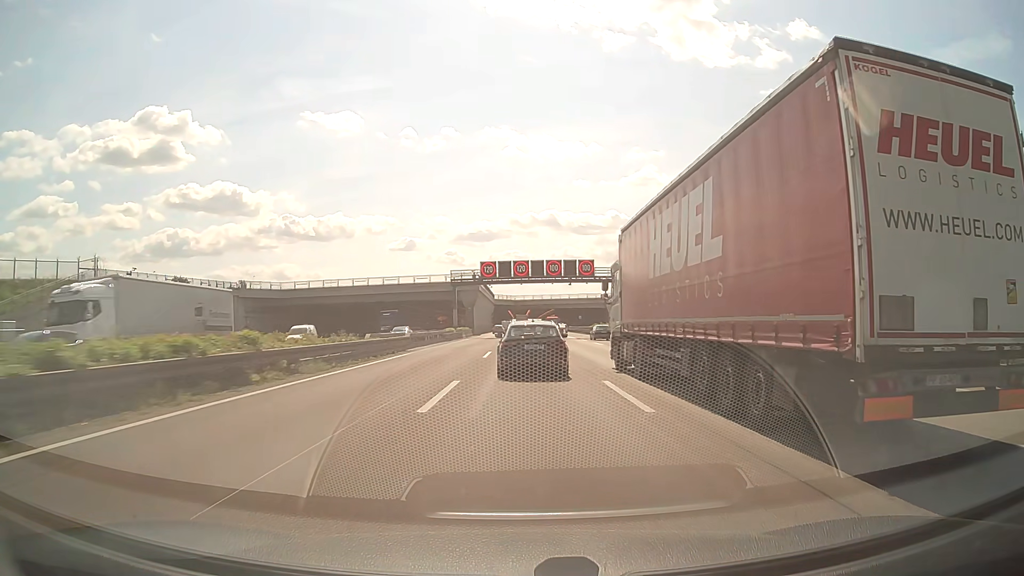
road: motorway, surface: asphalt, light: Day
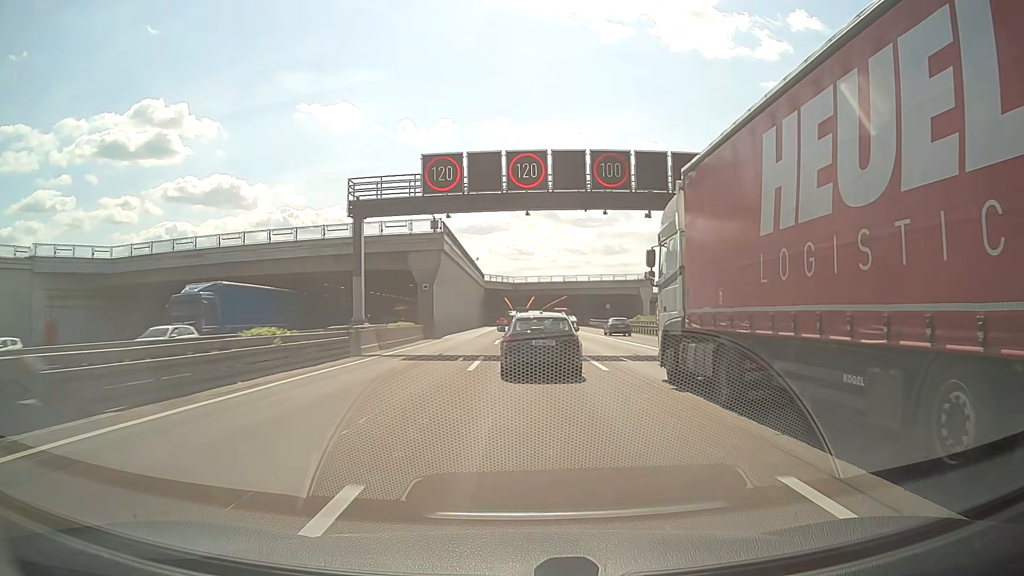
(0.0, +46.7) m; 0°
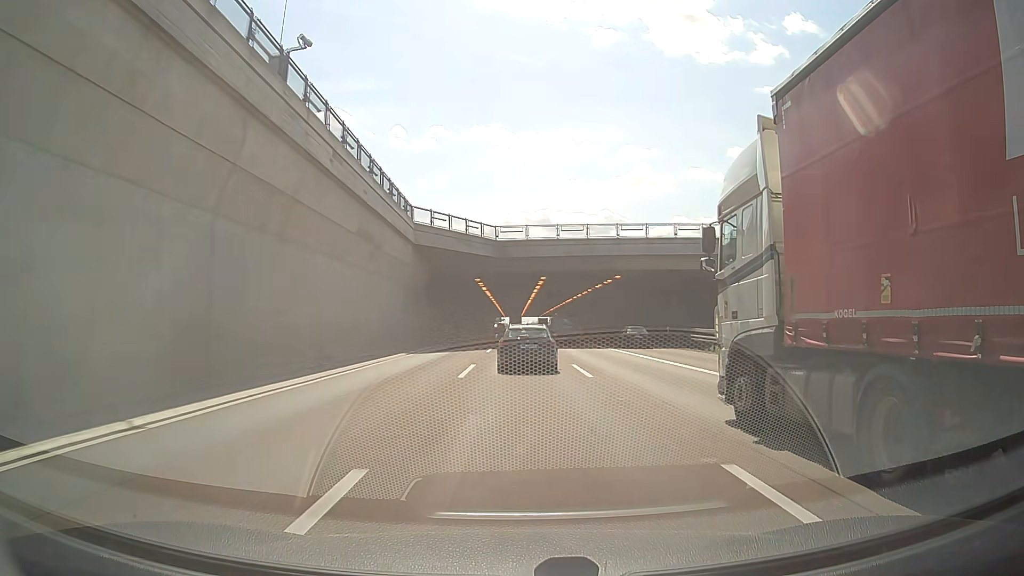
(+0.2, +70.5) m; 0°
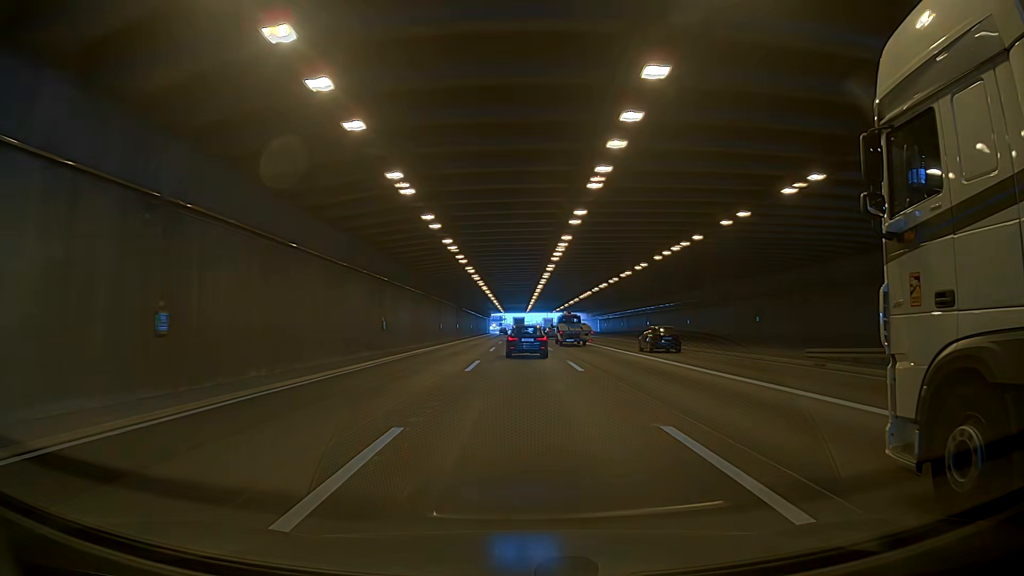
(-0.3, +69.5) m; -1°
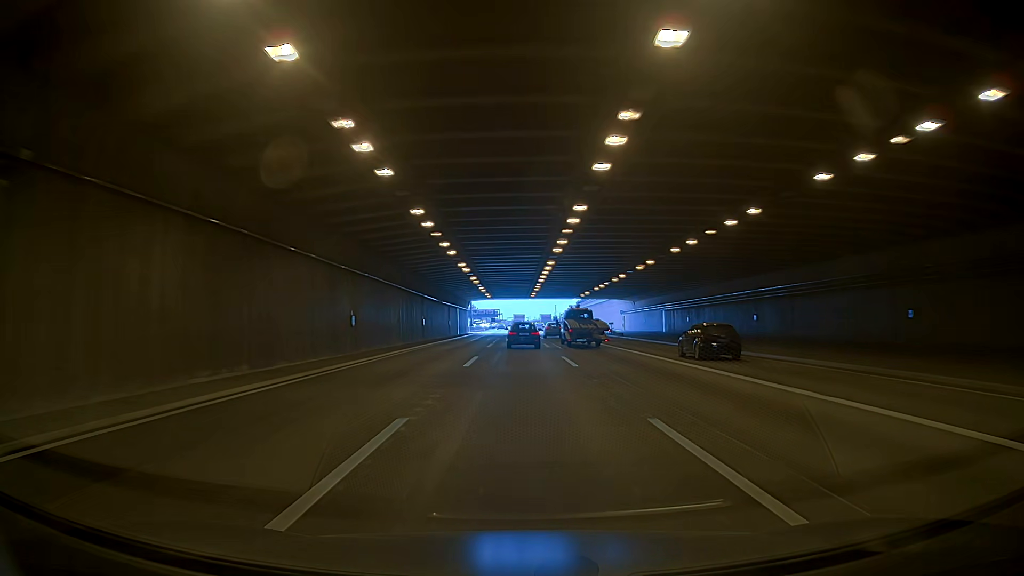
(-0.6, +71.5) m; 0°
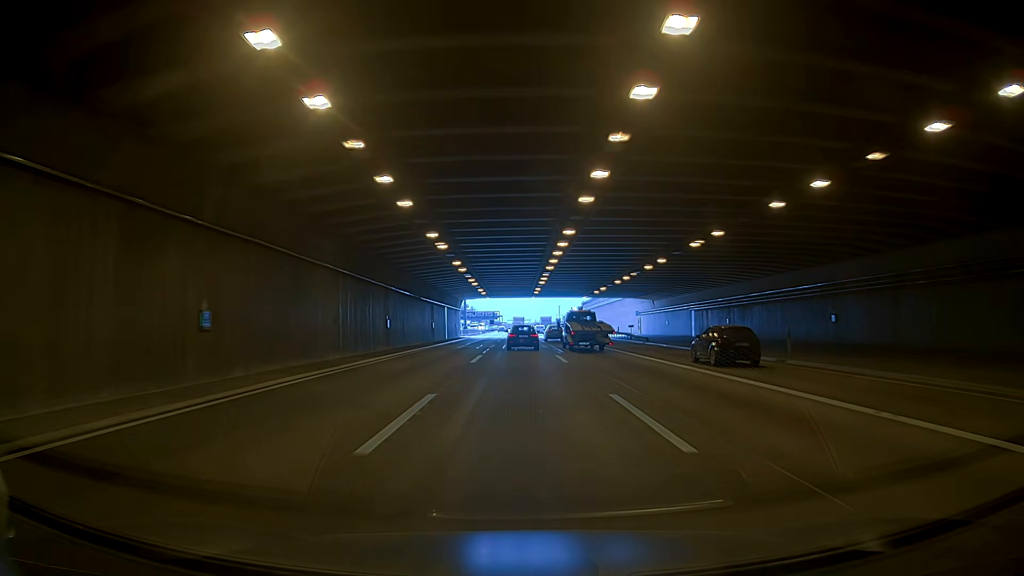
(0.0, +14.3) m; 0°
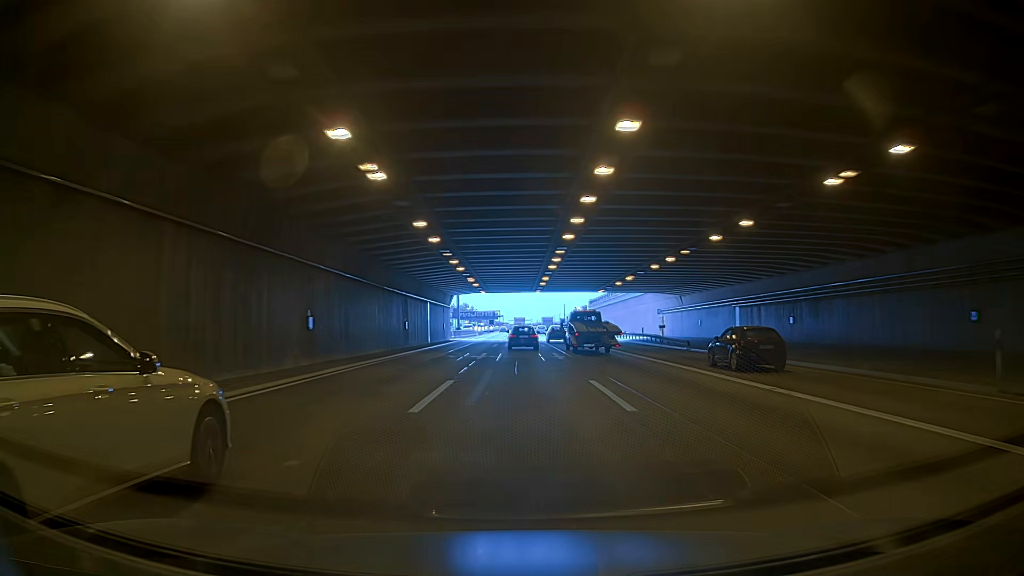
(+0.1, +14.4) m; +1°
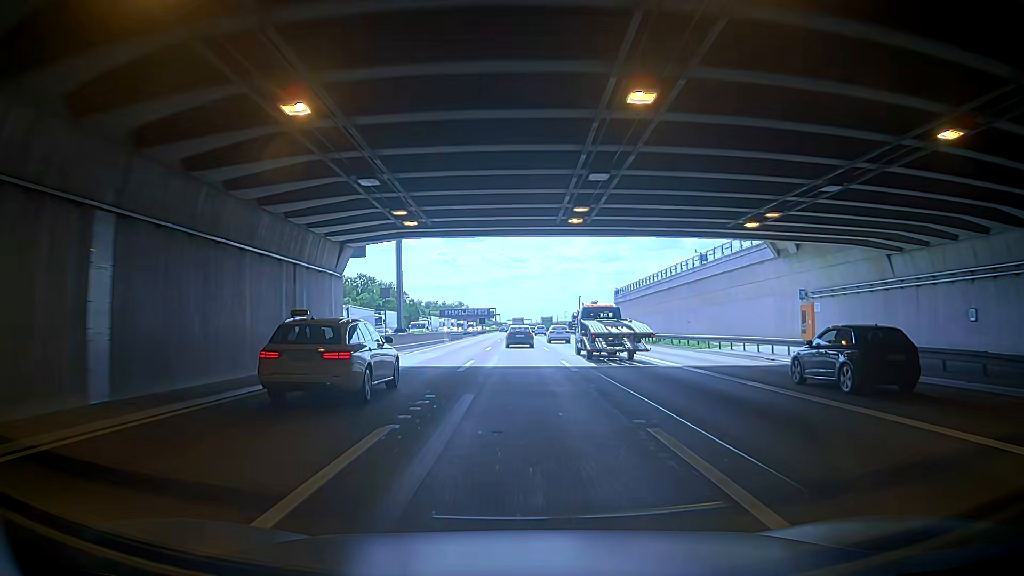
(+1.2, +44.1) m; +2°
(0, +10) (0, +20) (0, +30) (-1, +40) (-1, +50) (-2, +60) (-2, +70) (-2, +80) (-3, +90) (-3, +100) m
